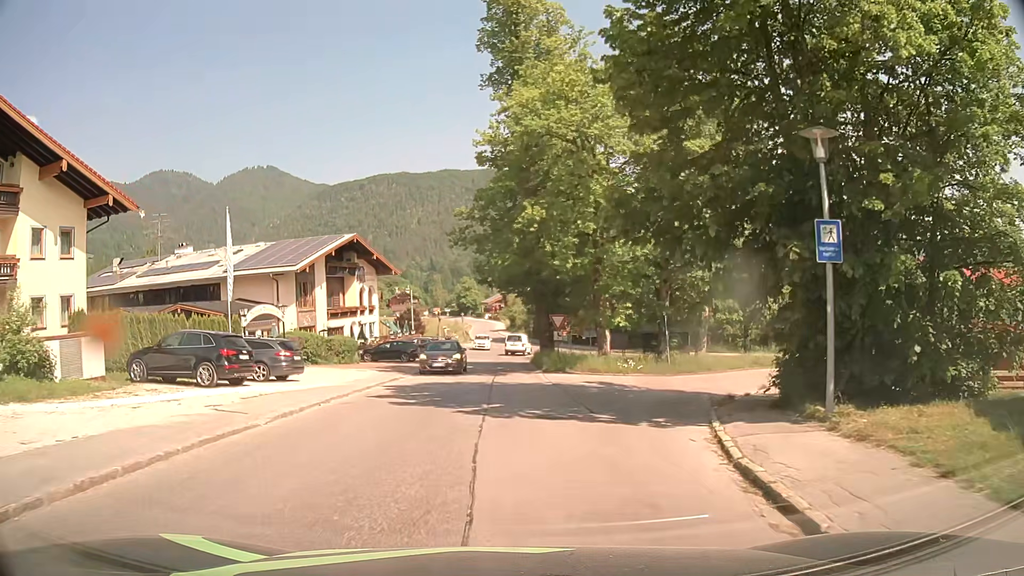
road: tertiary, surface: asphalt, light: Day
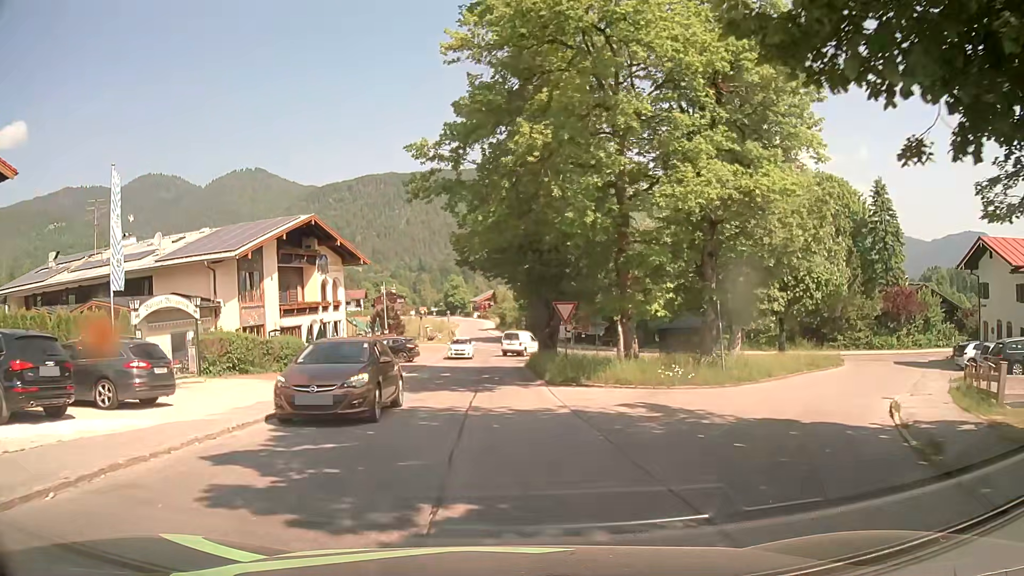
(+0.1, +9.1) m; 0°
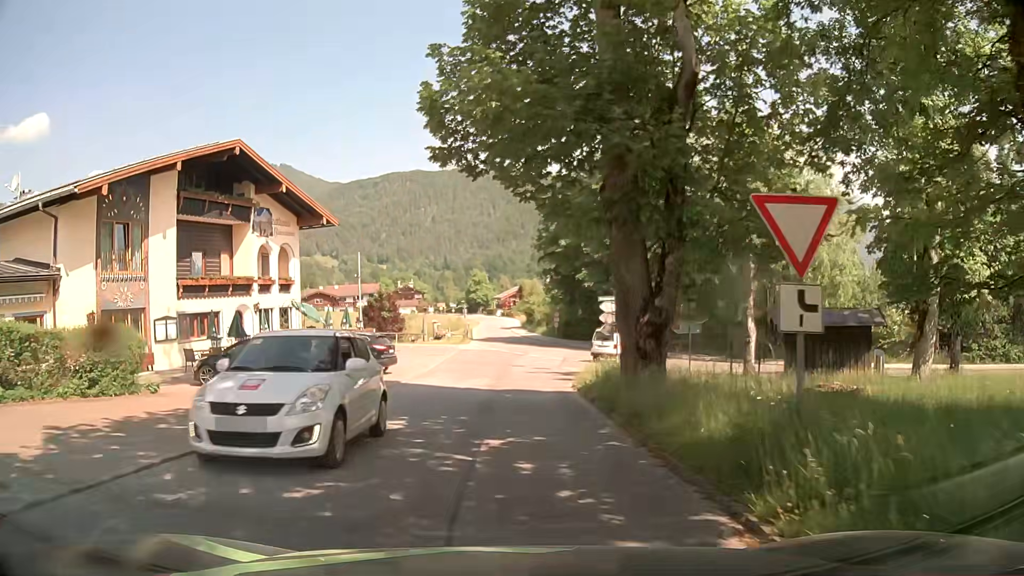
(-0.1, +17.2) m; -1°
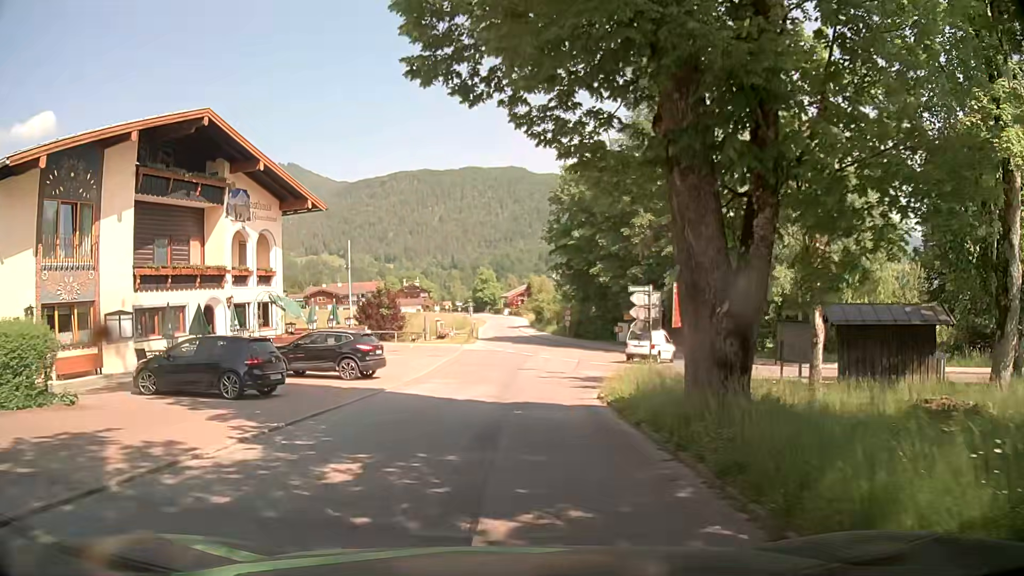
(-0.1, +4.2) m; 0°
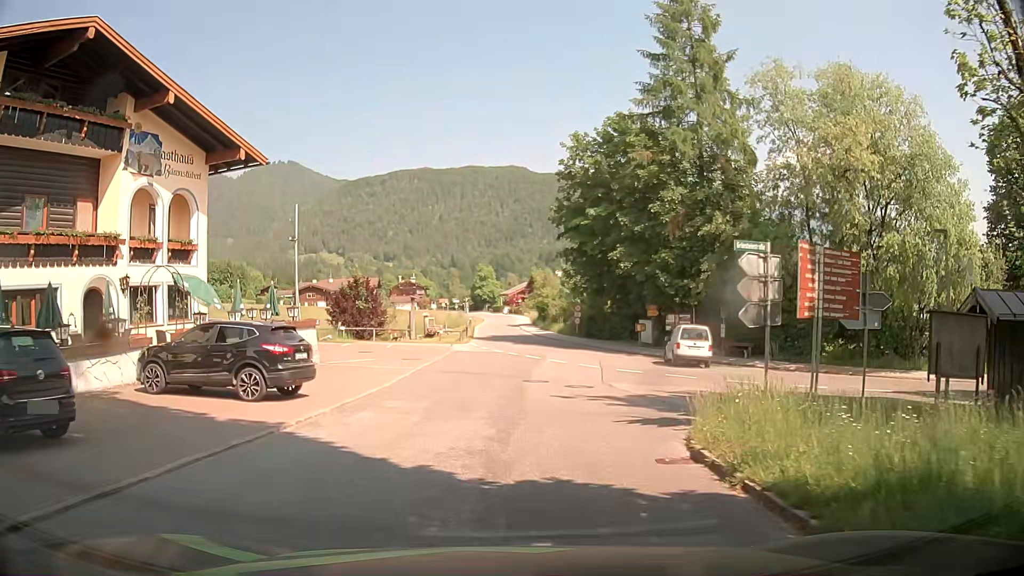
(-0.1, +8.6) m; -1°
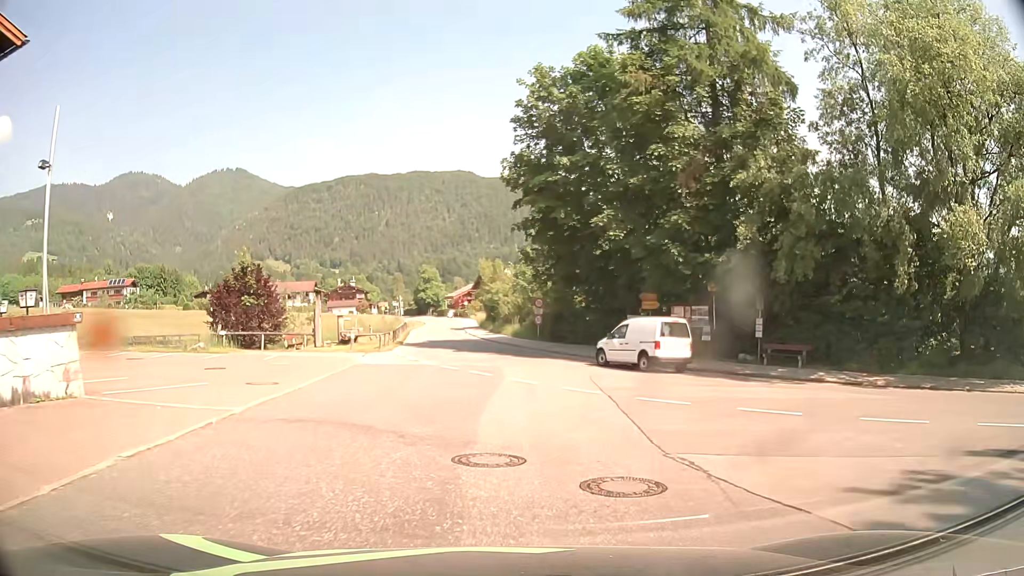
(+0.4, +12.3) m; +5°
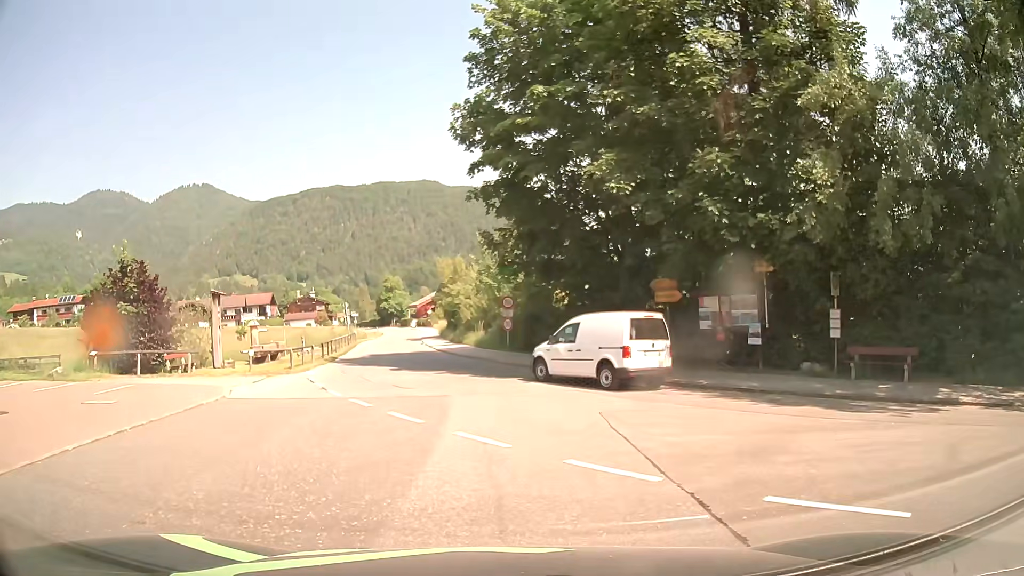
(+0.3, +8.8) m; +3°
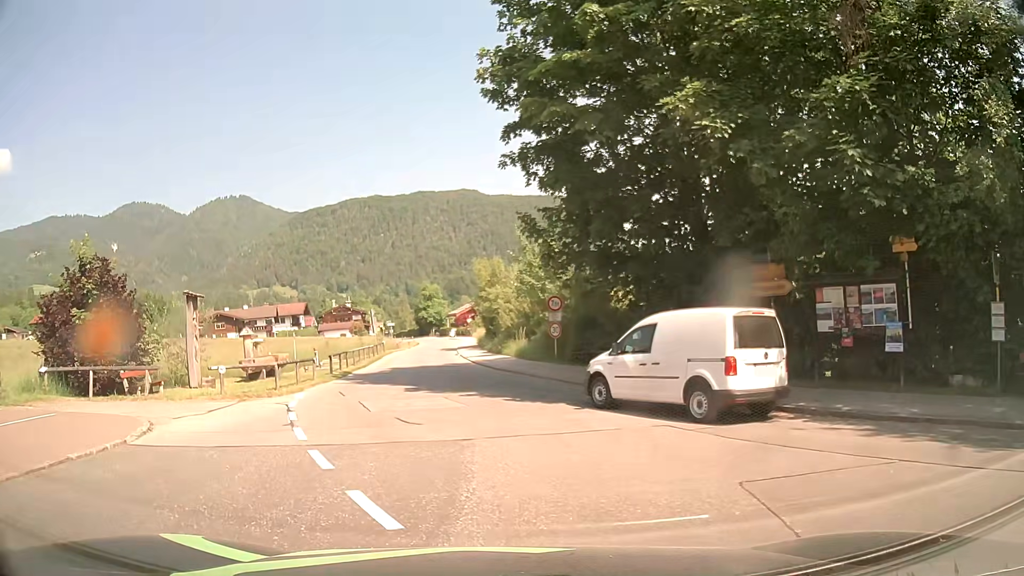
(-0.1, +5.5) m; -4°
(-1, +10) (-2, +20) (-3, +30) (-4, +40) (-5, +50) (-6, +60) (-7, +70) (-7, +80) (-8, +90) (-10, +99) m
